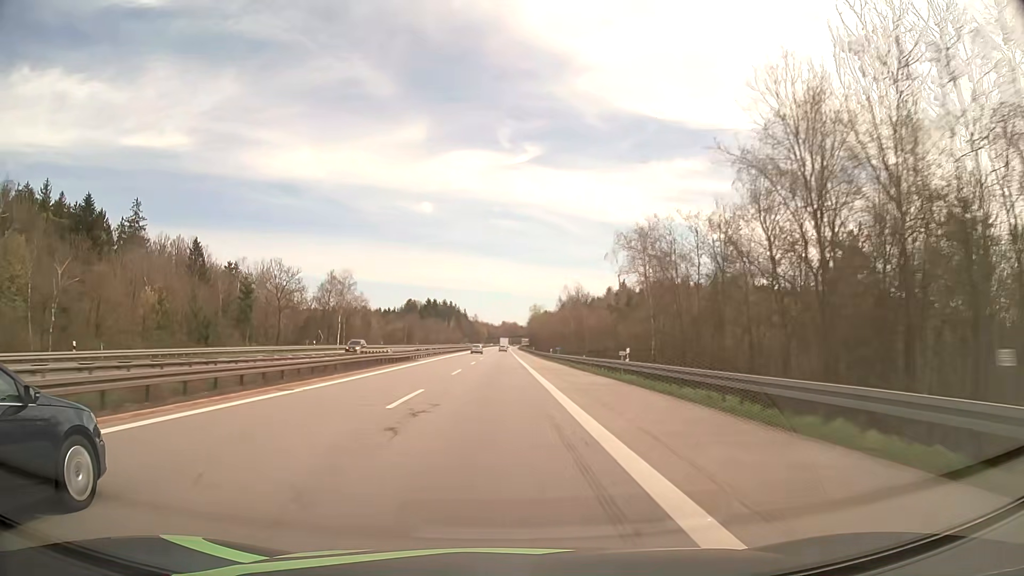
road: motorway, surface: asphalt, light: Day
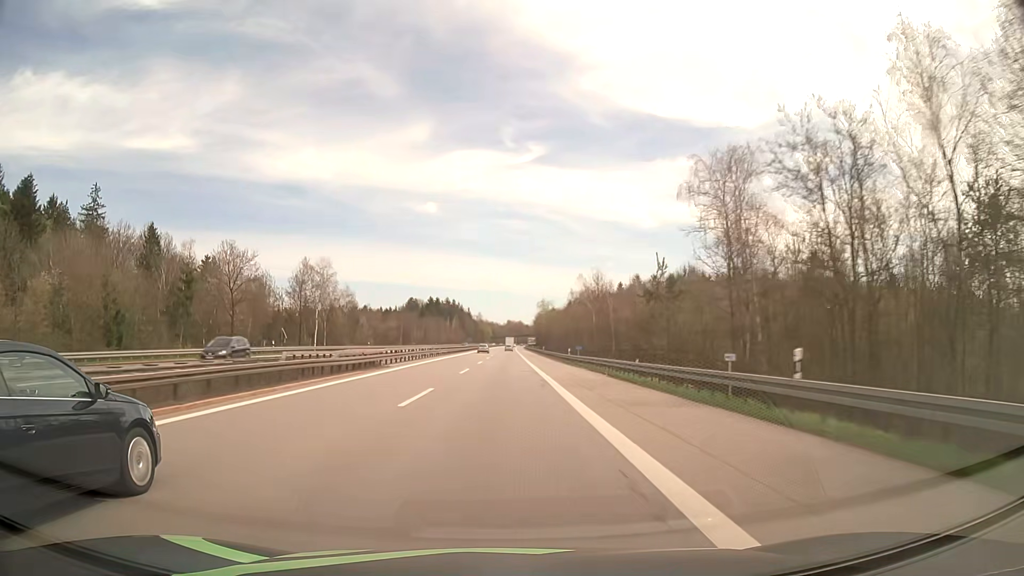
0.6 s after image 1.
(-0.1, +17.0) m; -1°
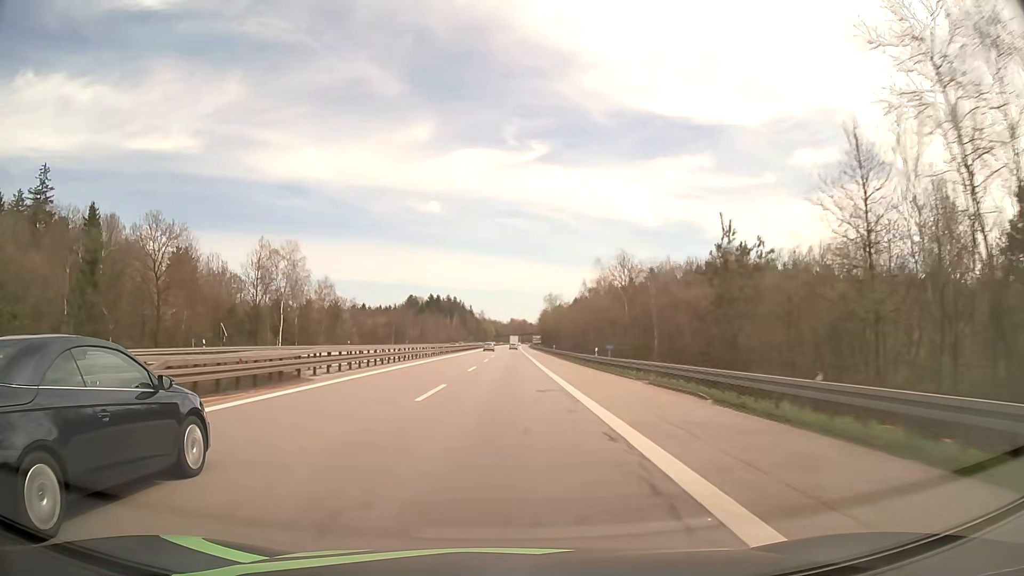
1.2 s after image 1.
(-0.1, +17.0) m; 0°
(0, +10) (0, +20) (0, +30) (0, +40) (0, +50) (0, +60) (0, +70) (+1, +80) (+1, +90) (+1, +100) m
